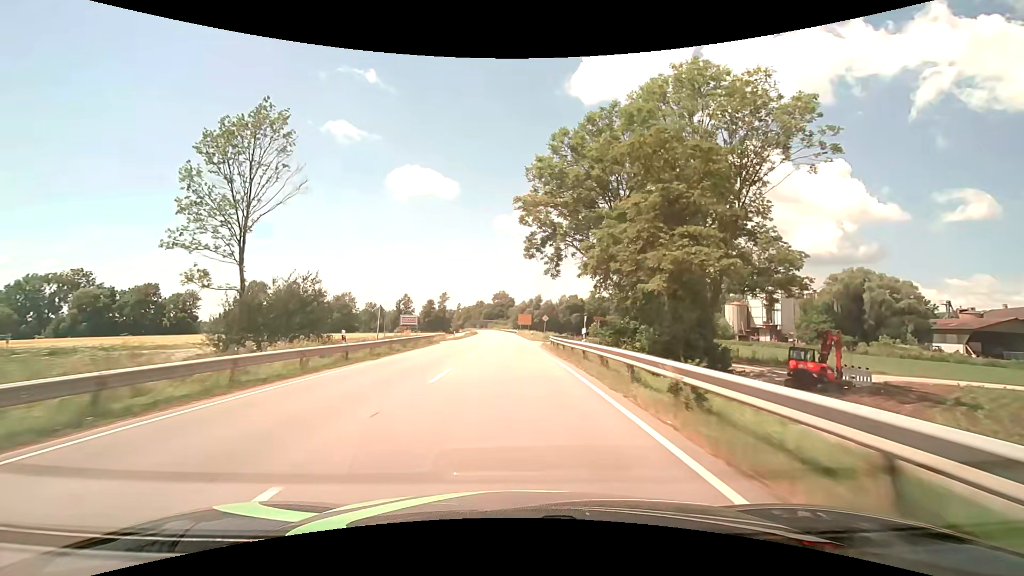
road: primary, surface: asphalt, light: Day
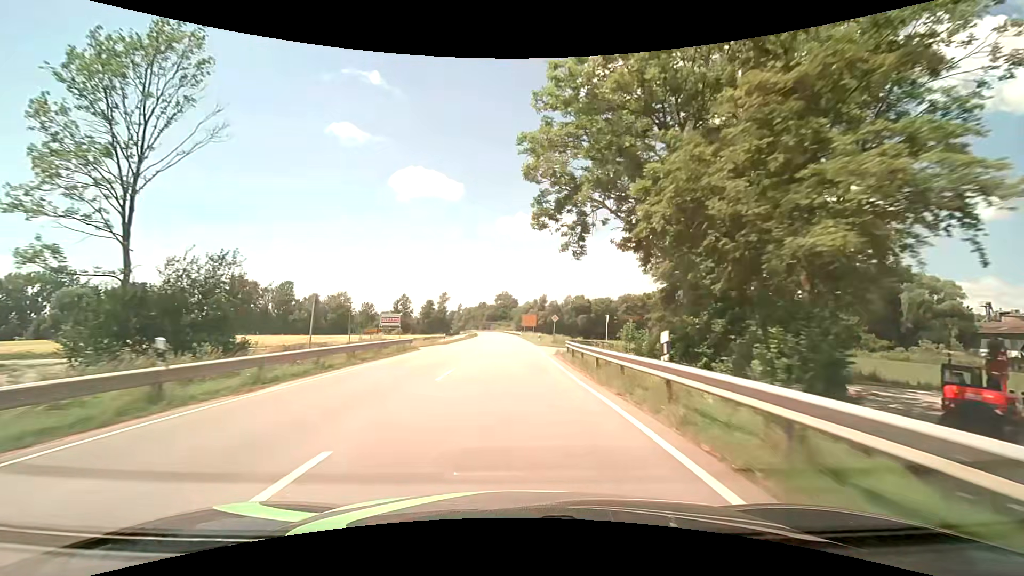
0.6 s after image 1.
(0.0, +10.8) m; 0°
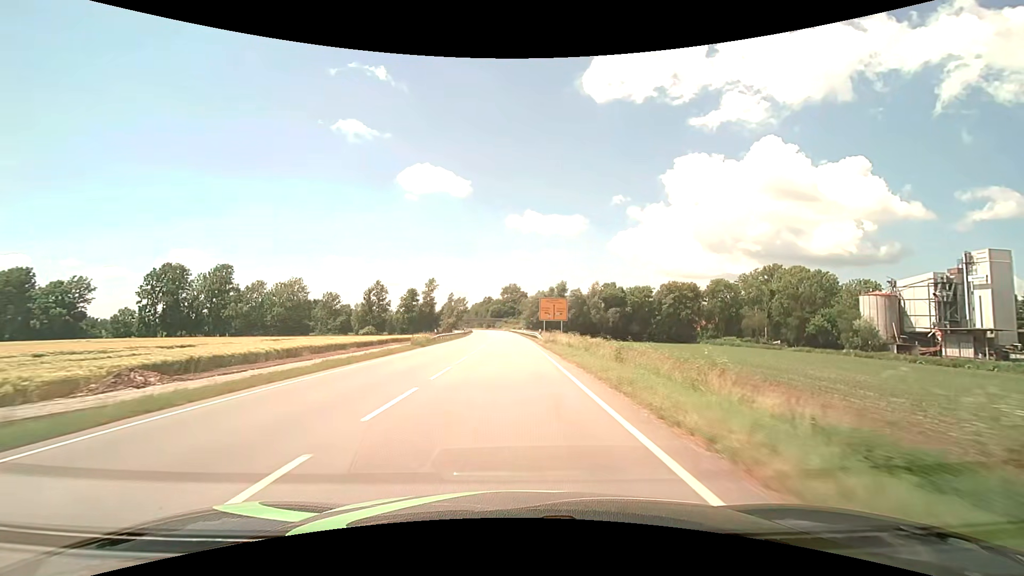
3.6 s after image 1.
(-0.5, +54.0) m; -1°
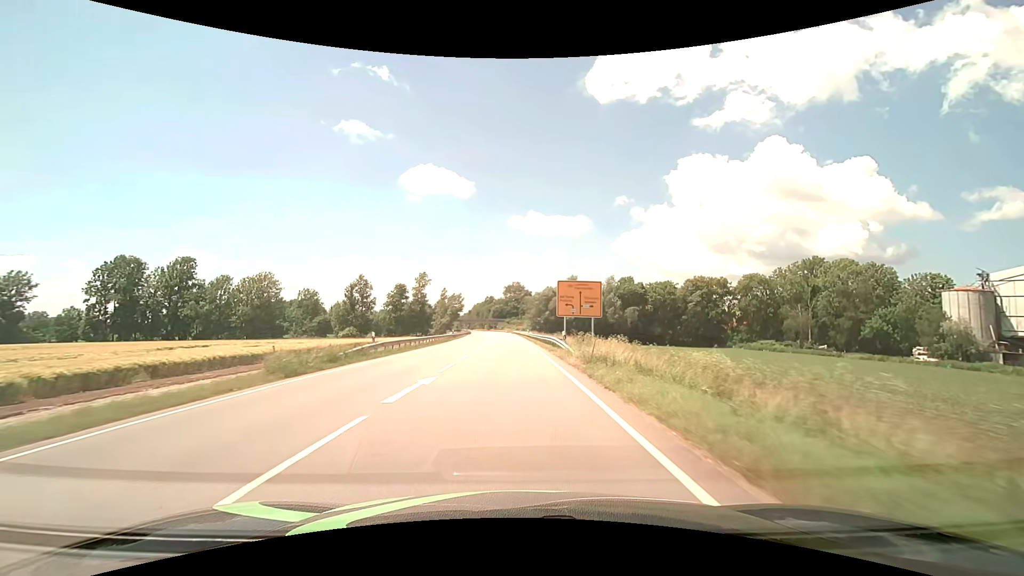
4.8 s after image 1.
(-0.1, +21.6) m; 0°
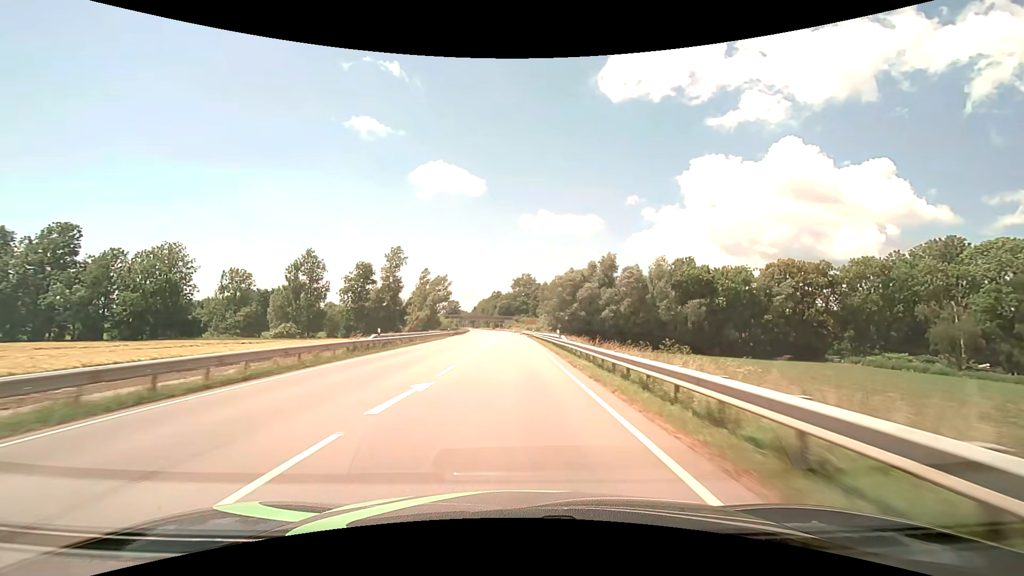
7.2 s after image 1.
(-0.4, +43.1) m; -1°
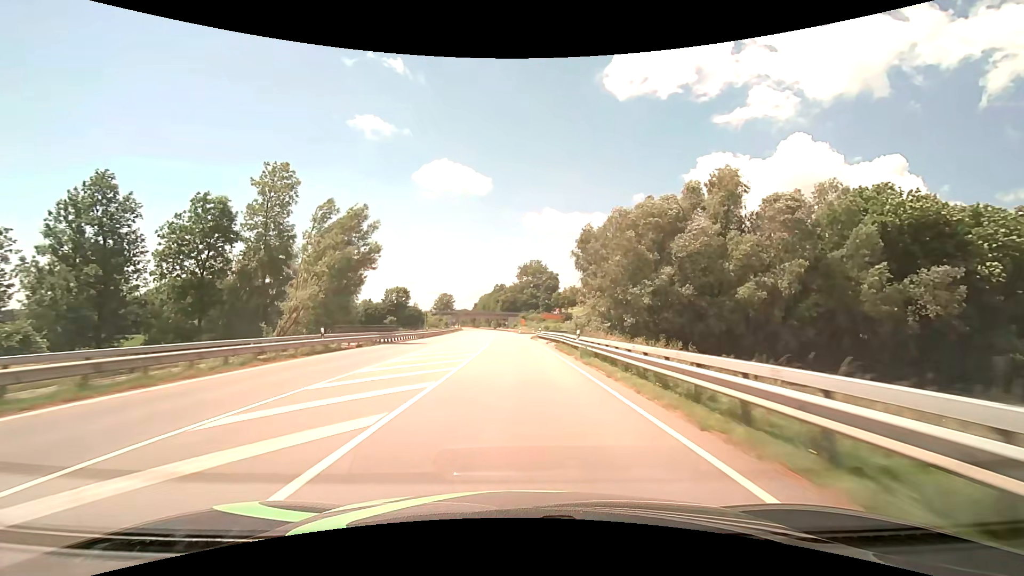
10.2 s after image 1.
(-0.4, +54.0) m; -1°
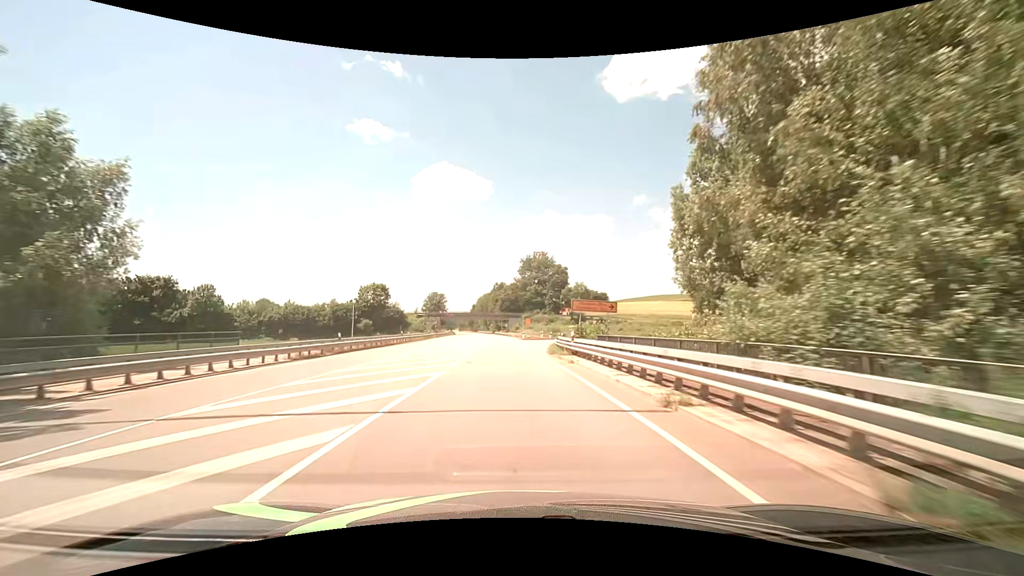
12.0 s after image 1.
(-0.1, +32.3) m; 0°
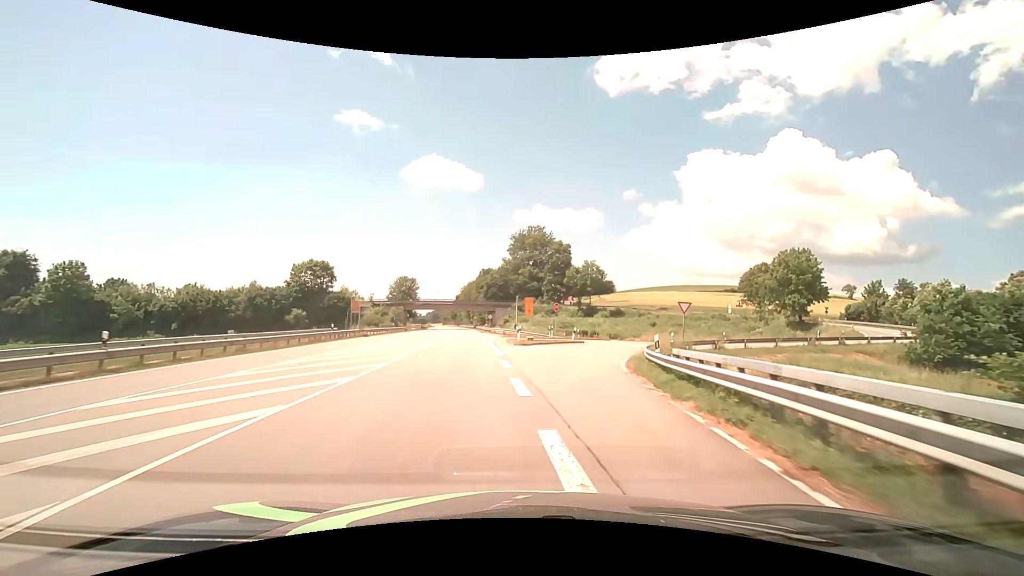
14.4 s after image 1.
(-0.1, +38.7) m; +1°
(0, +10) (+1, +20) (+5, +29) (+11, +37) (+19, +43) (+27, +48) (+36, +53) (+44, +58) (+51, +66) (+57, +74) m
